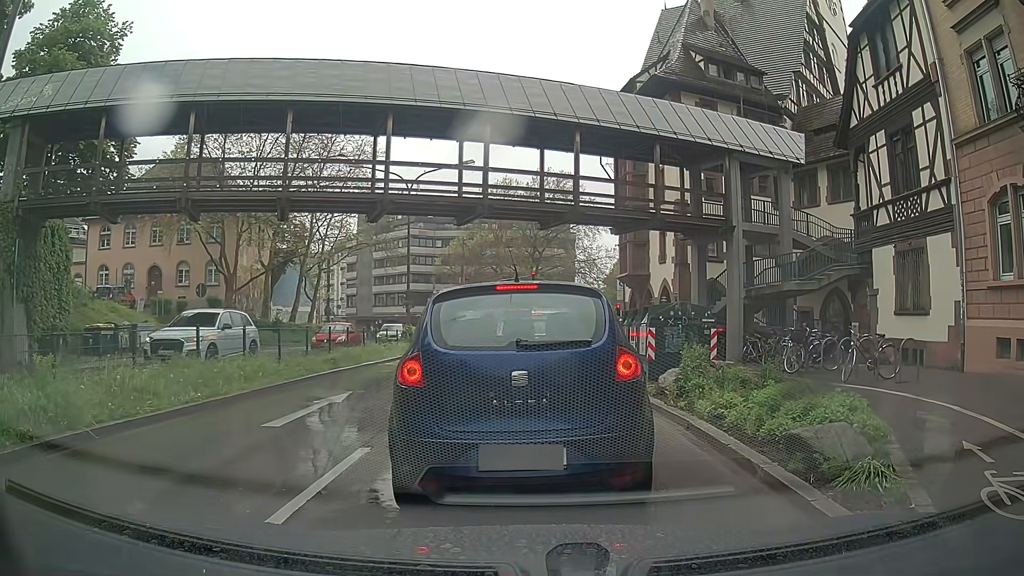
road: primary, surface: asphalt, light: Day
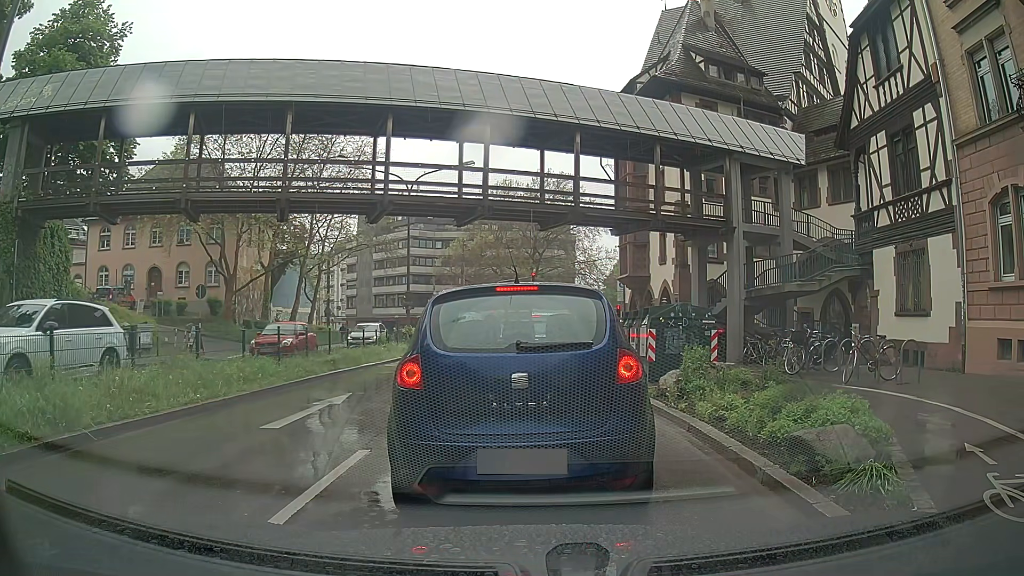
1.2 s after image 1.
(0.0, +0.1) m; 0°
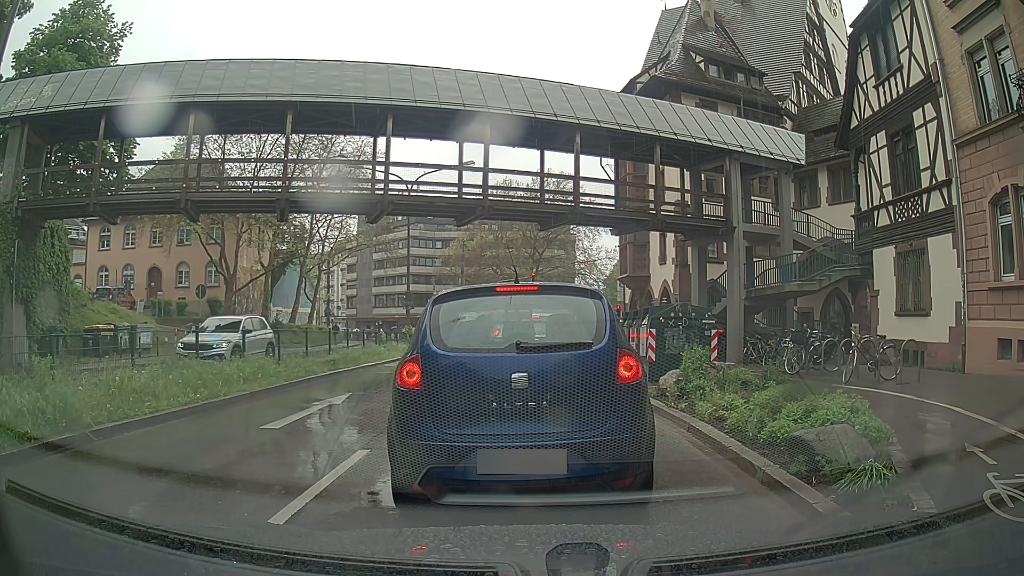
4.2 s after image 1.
(0.0, 0.0) m; 0°
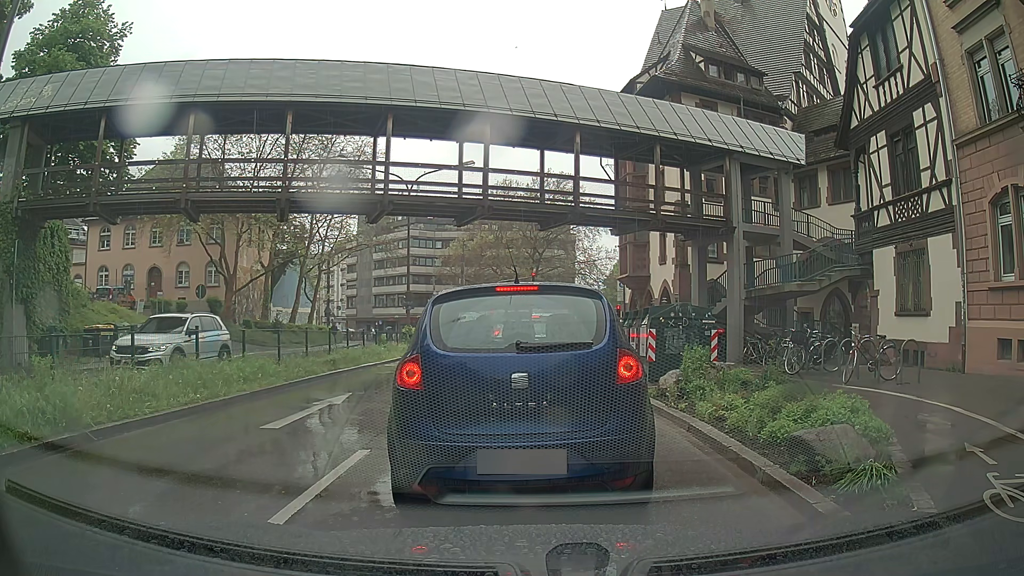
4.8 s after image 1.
(0.0, 0.0) m; 0°
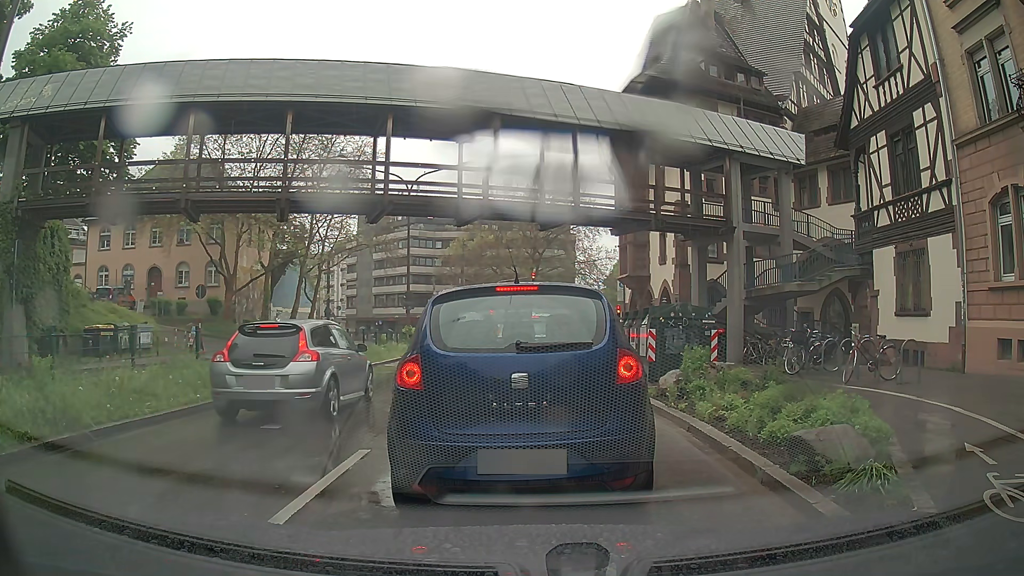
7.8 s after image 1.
(0.0, 0.0) m; 0°
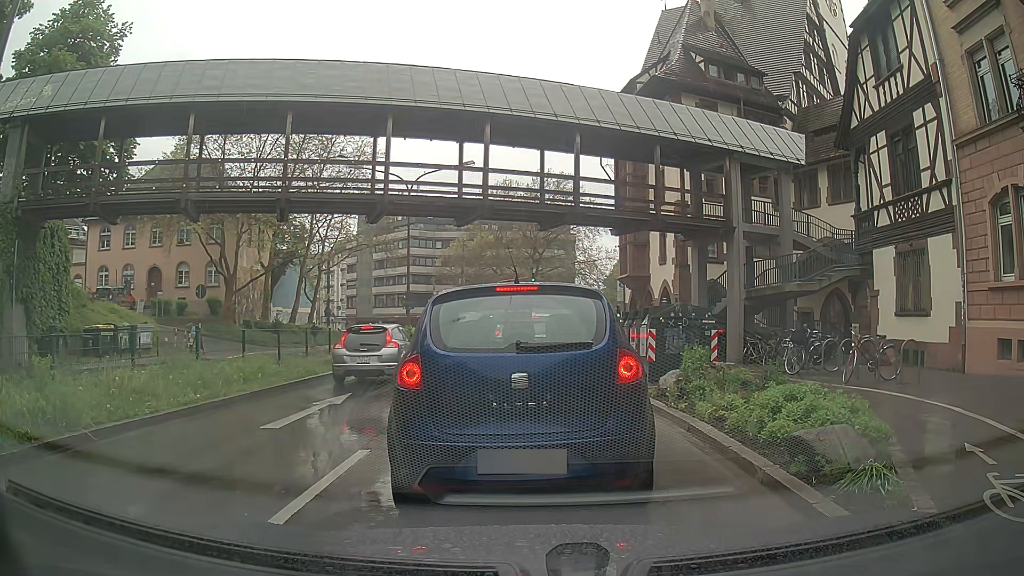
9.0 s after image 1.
(0.0, 0.0) m; 0°
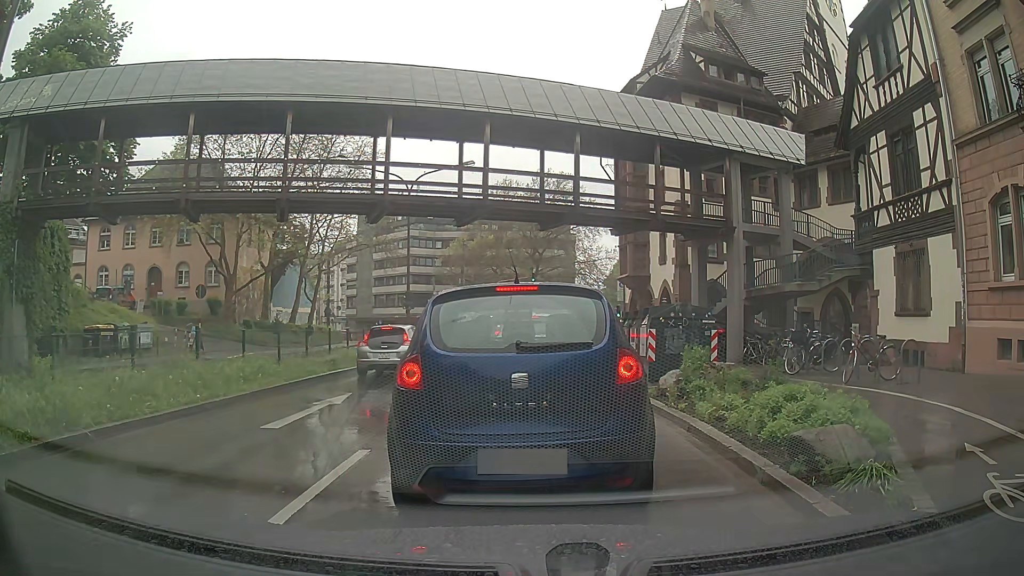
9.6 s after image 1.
(0.0, 0.0) m; 0°
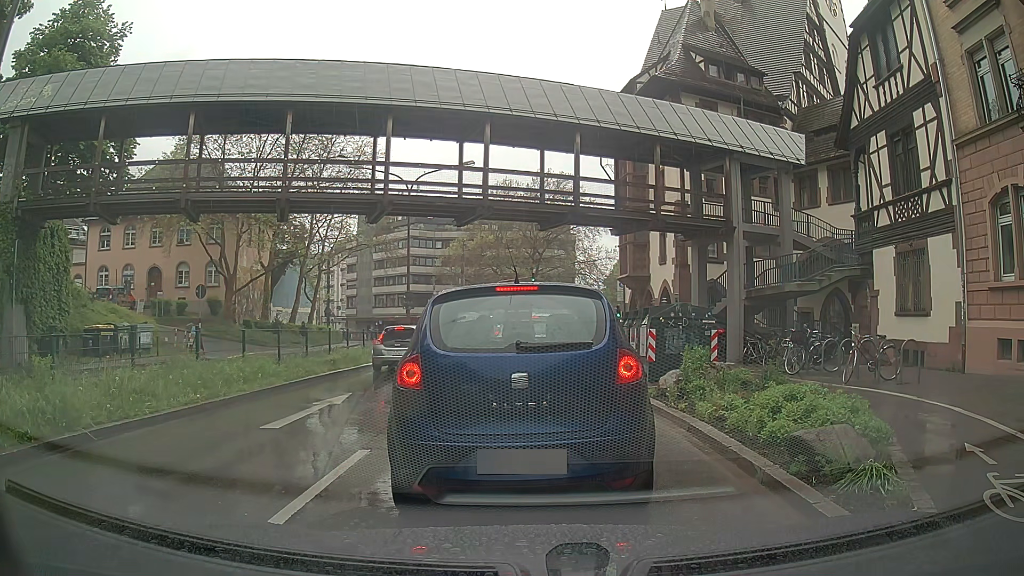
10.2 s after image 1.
(0.0, 0.0) m; 0°
